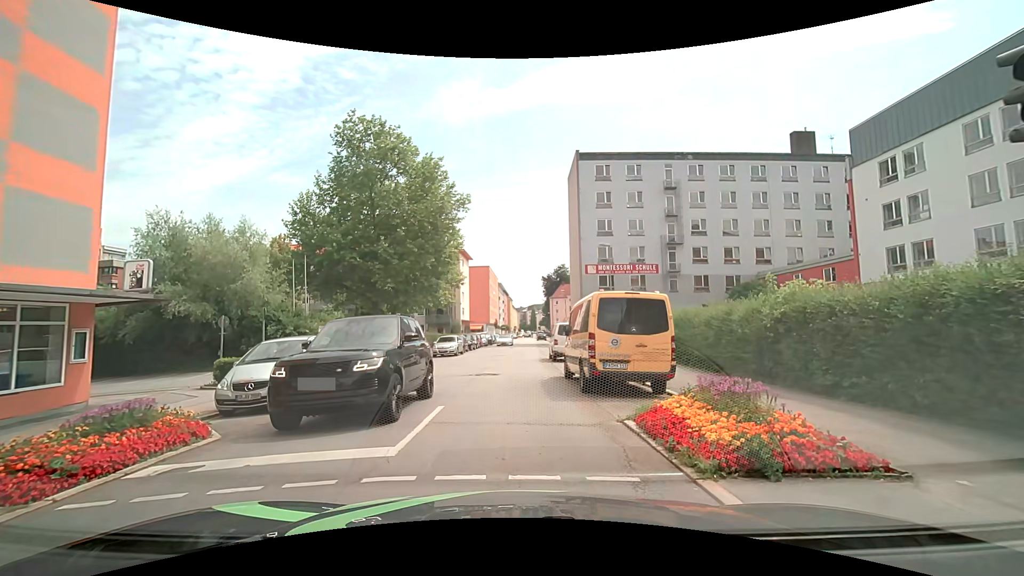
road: tertiary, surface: asphalt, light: Day
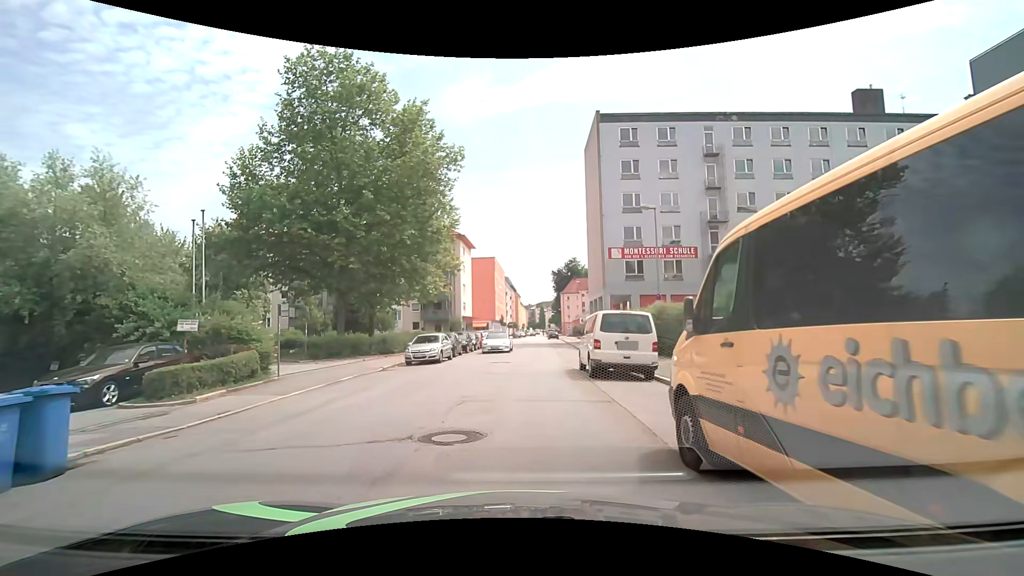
(0.0, +11.1) m; -1°
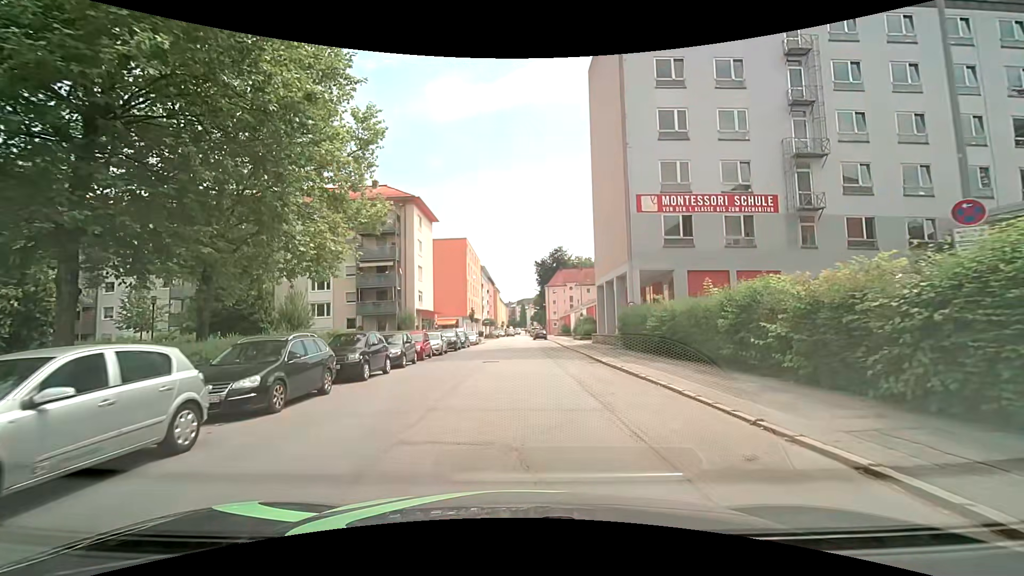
(+0.5, +20.2) m; +3°
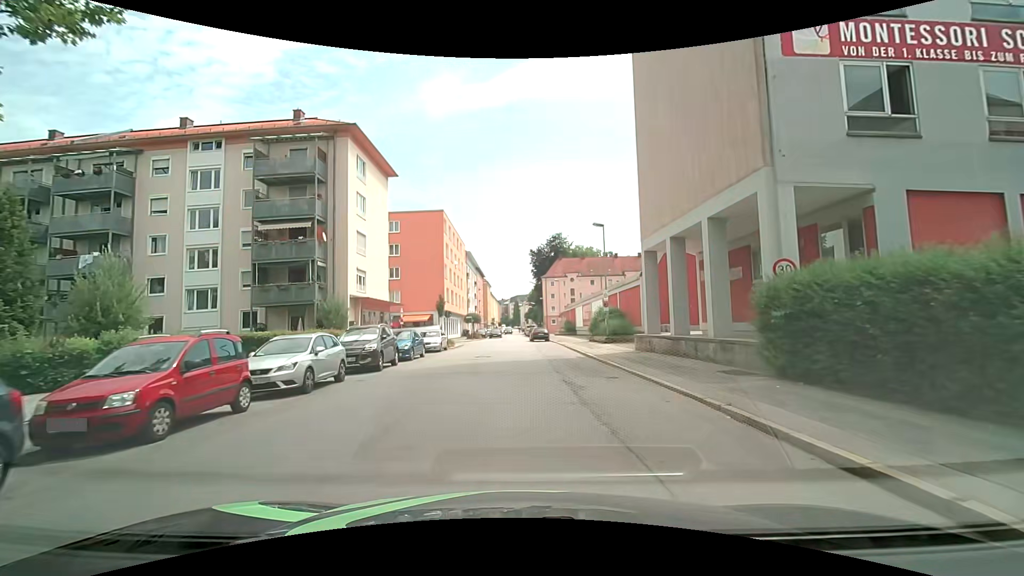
(+0.1, +18.5) m; 0°
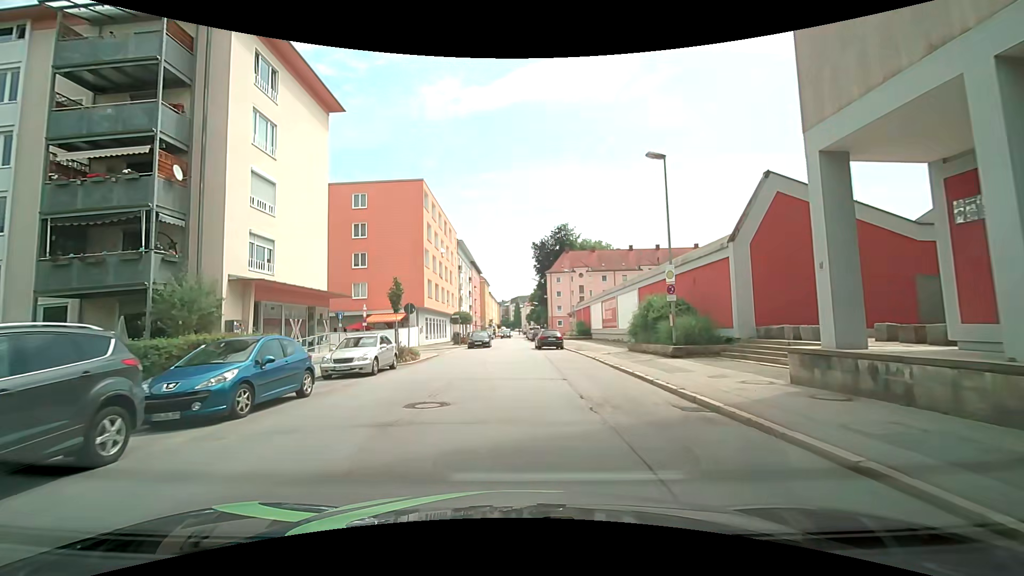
(0.0, +14.4) m; 0°
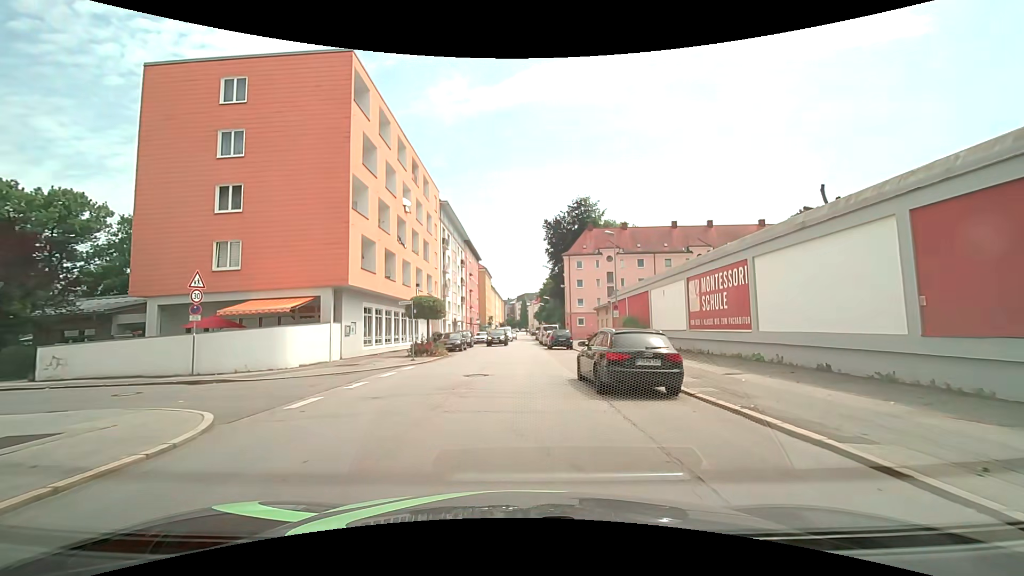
(-0.4, +23.8) m; -1°
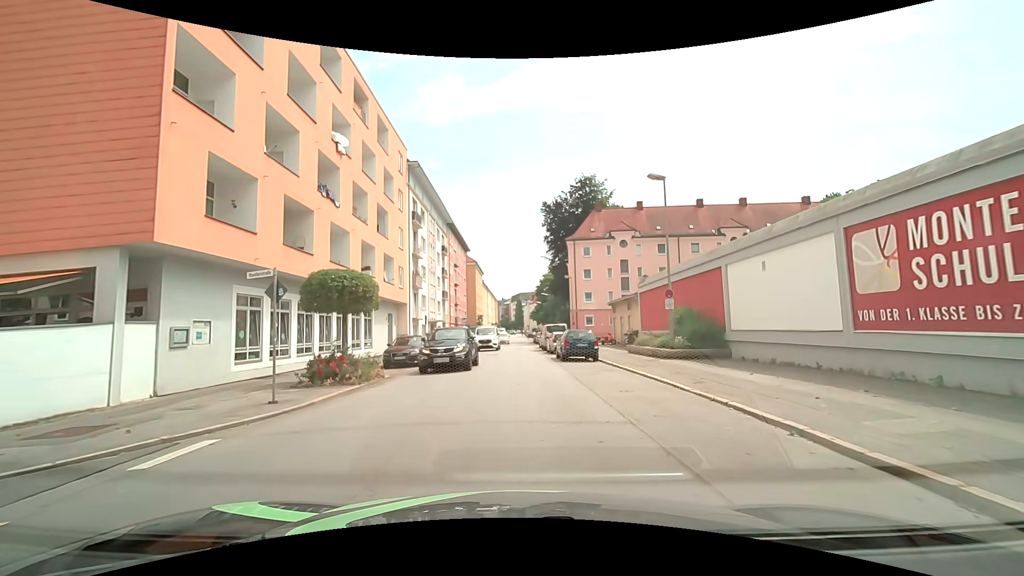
(+0.1, +13.4) m; +1°
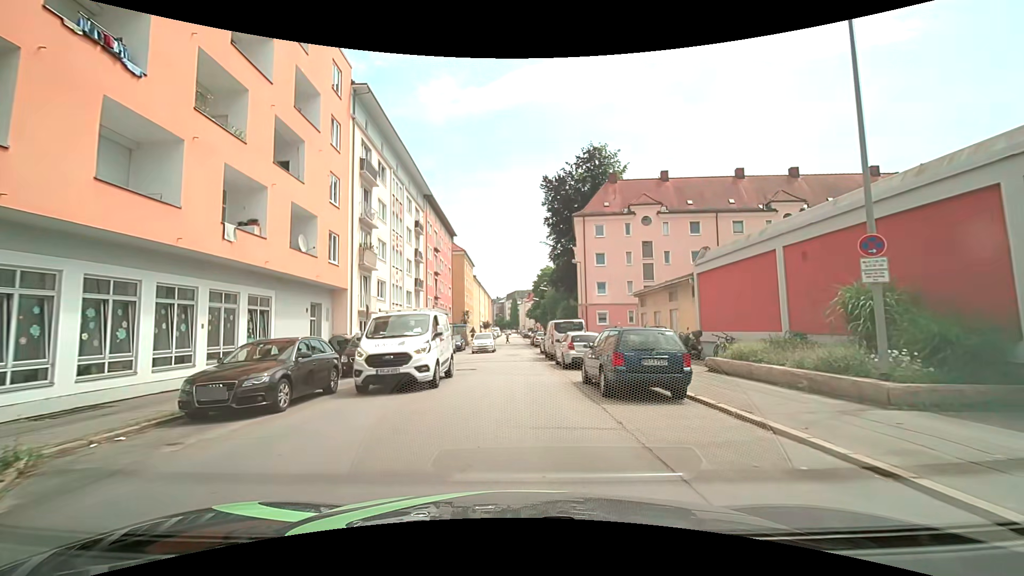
(+0.1, +13.0) m; +1°
(0, +10) (0, +20) (0, +30) (0, +40) (-1, +50) (-1, +60) (-1, +70) (-1, +80) (-1, +90) (-1, +100) m
